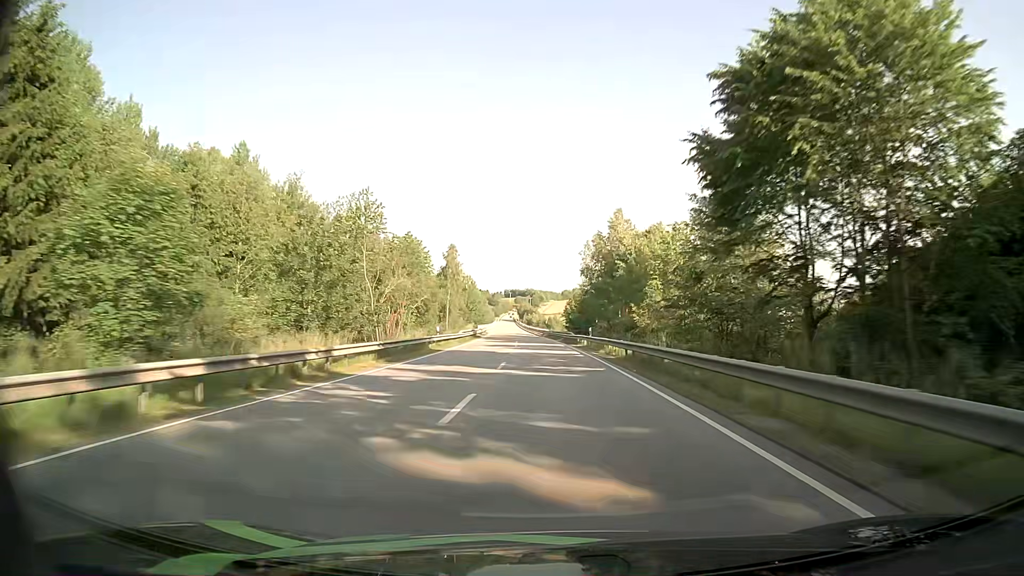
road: primary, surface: asphalt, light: Day
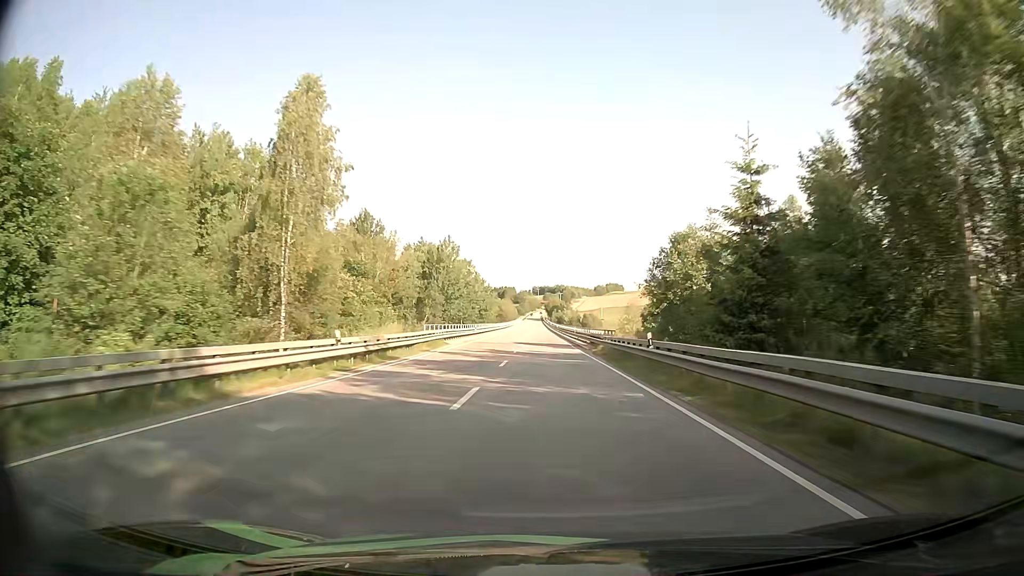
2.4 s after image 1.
(-1.9, +69.6) m; -3°
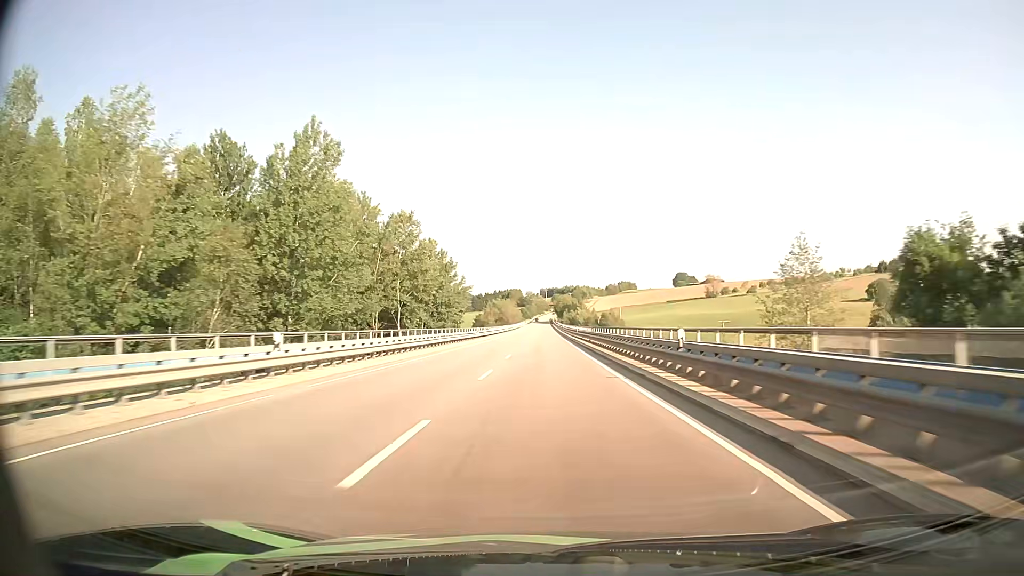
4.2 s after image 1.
(-0.5, +52.3) m; -1°
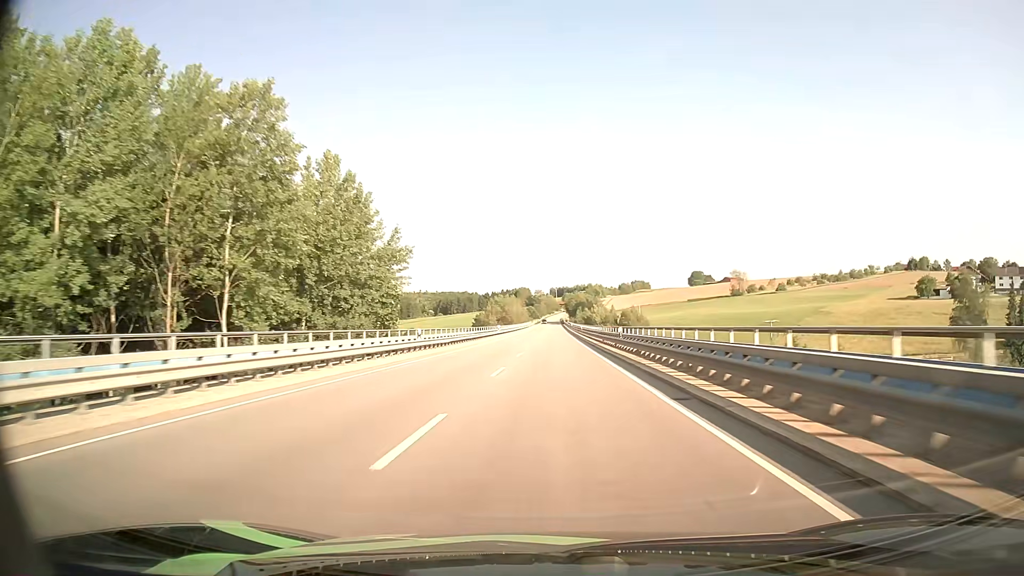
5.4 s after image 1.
(-0.2, +34.9) m; -1°
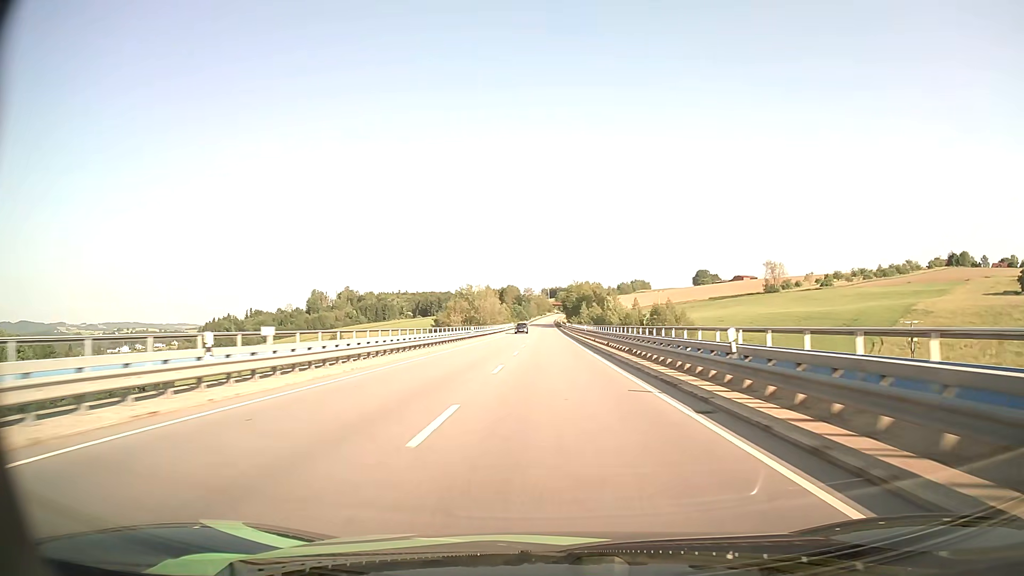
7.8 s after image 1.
(+0.3, +69.6) m; +1°
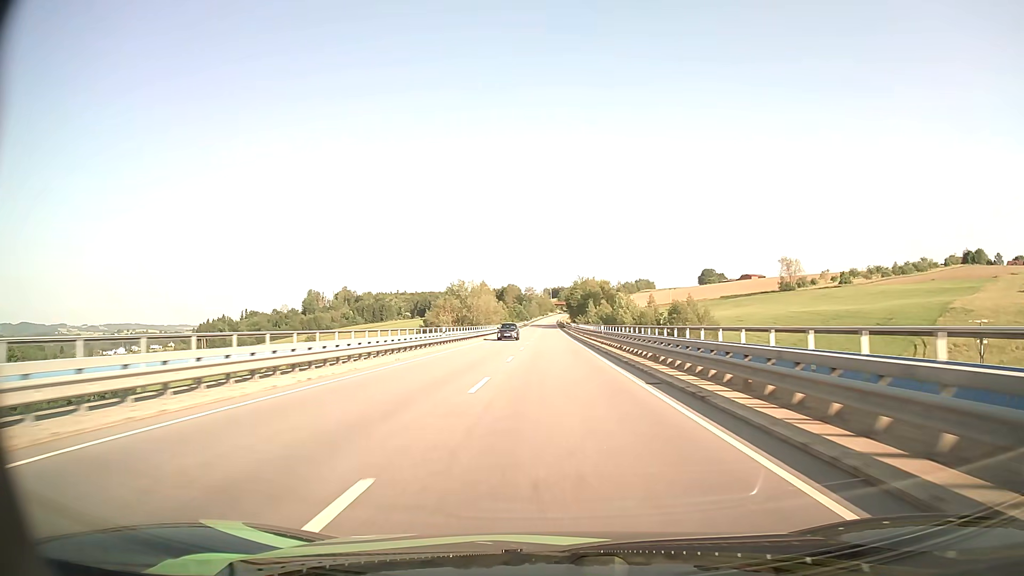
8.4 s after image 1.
(0.0, +17.4) m; 0°
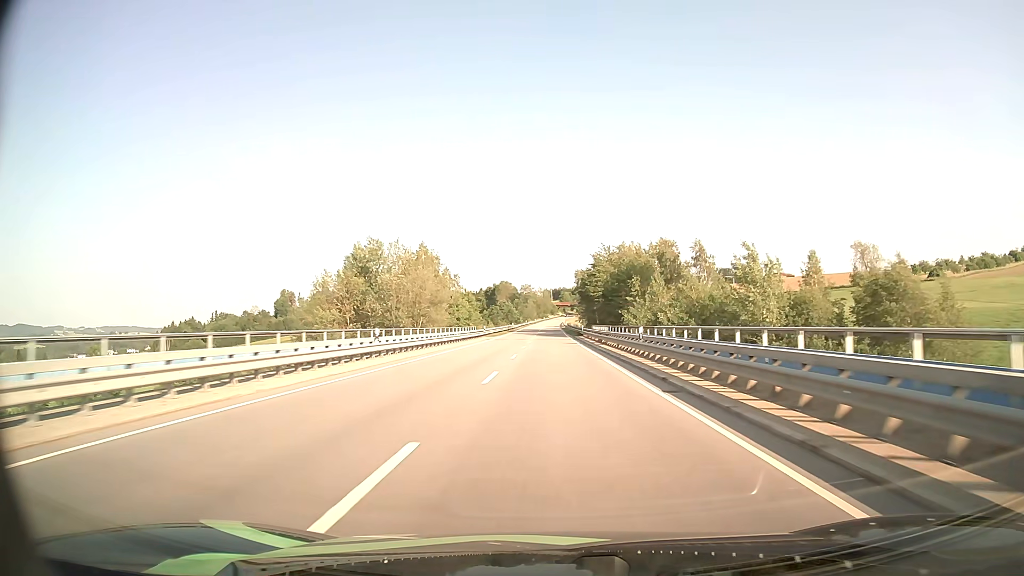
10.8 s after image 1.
(-0.2, +69.5) m; 0°
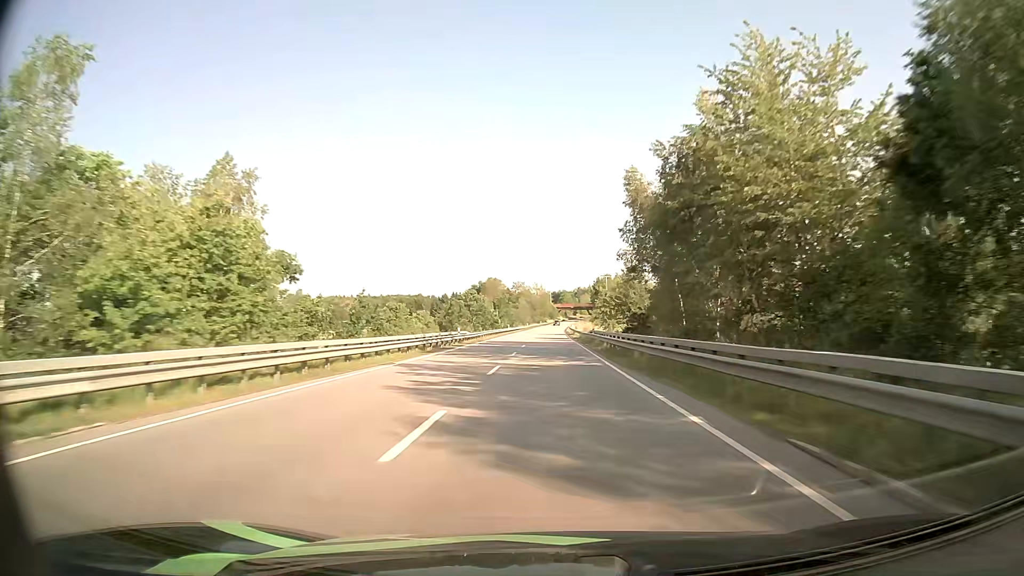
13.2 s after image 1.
(0.0, +69.5) m; 0°
(0, +10) (0, +20) (0, +30) (0, +40) (0, +50) (0, +60) (0, +70) (0, +80) (0, +90) (0, +100) m
